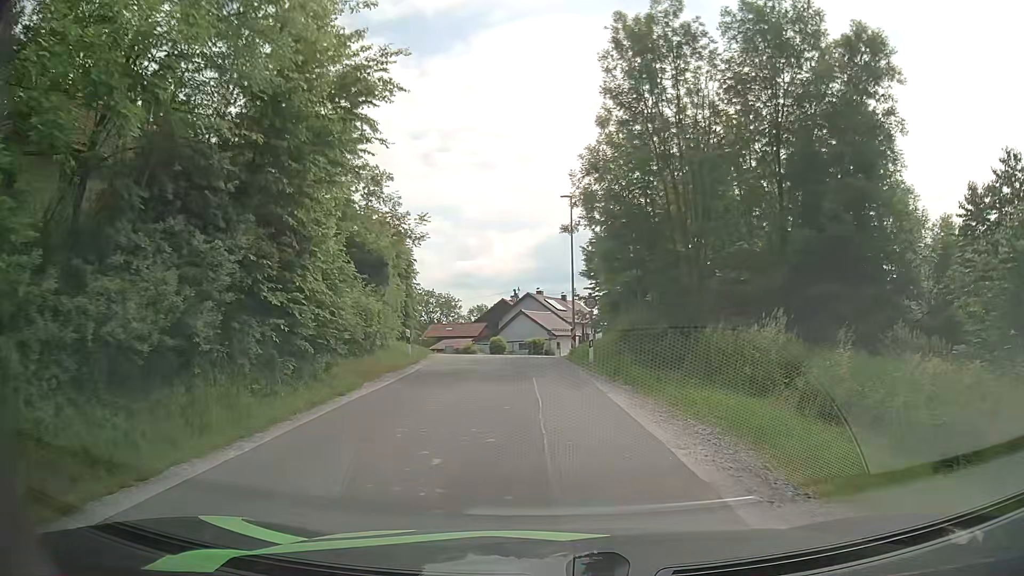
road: residential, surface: asphalt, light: Day
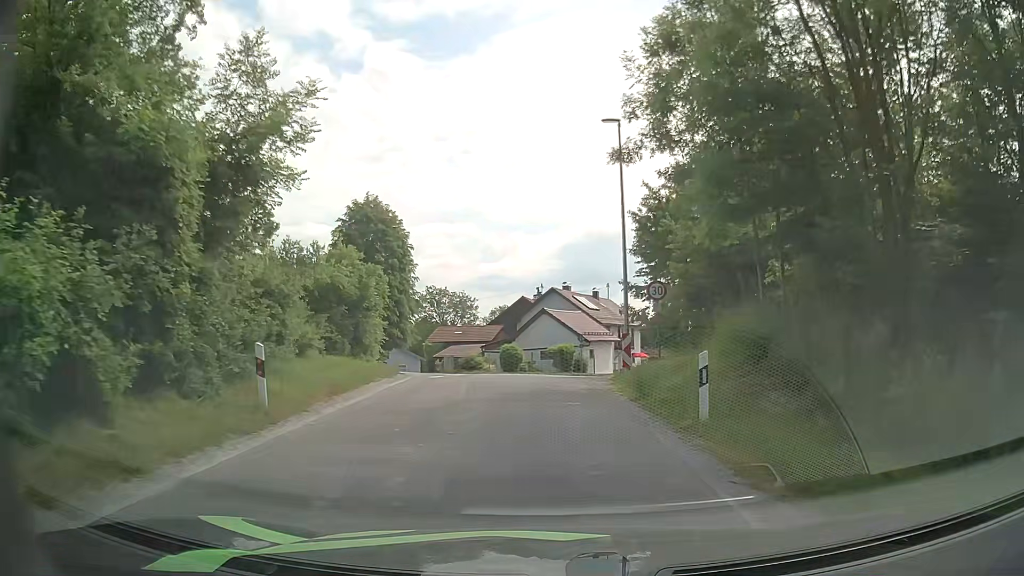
(-0.3, +13.4) m; -3°
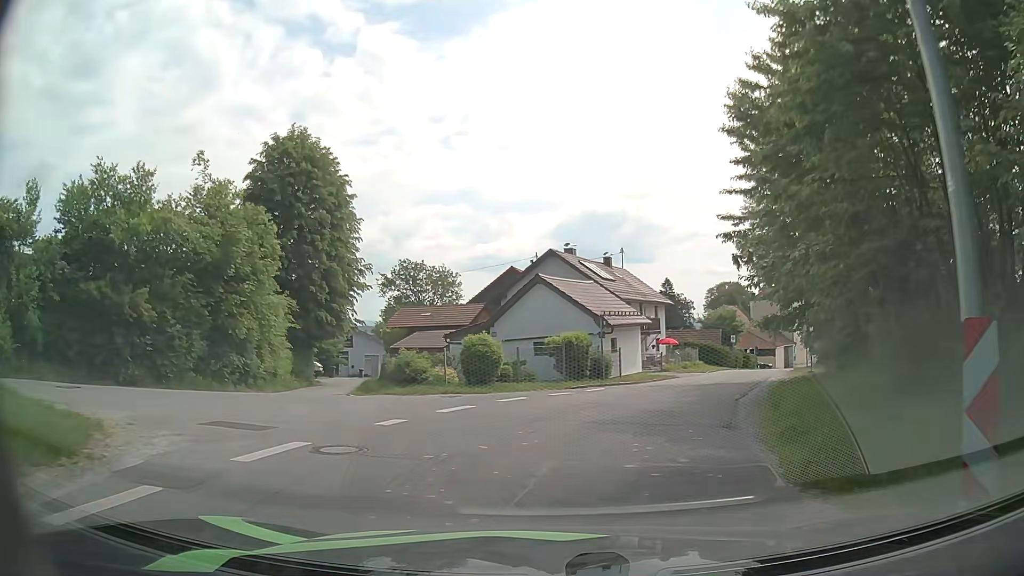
(0.0, +16.8) m; +1°
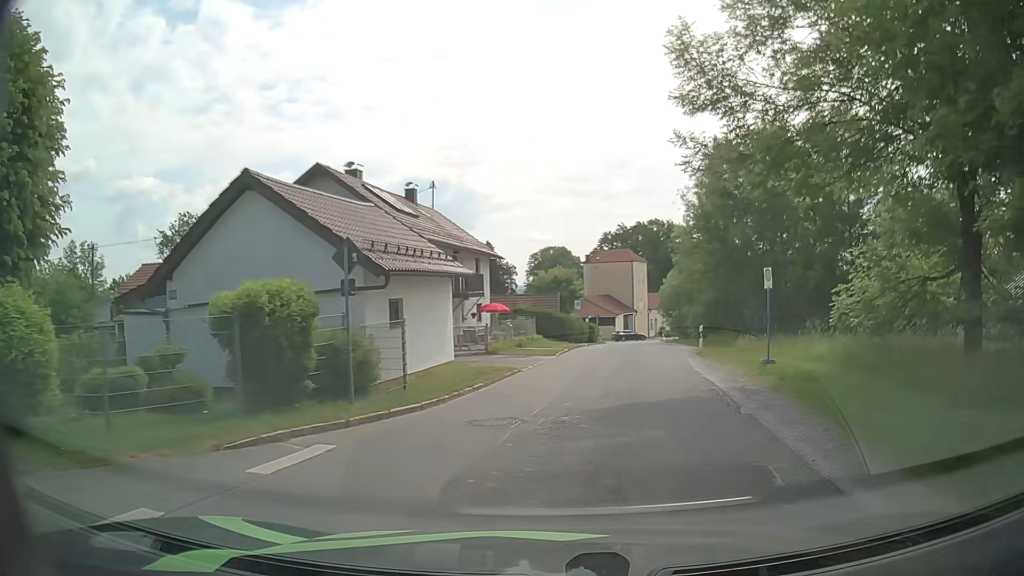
(+1.5, +14.9) m; +14°
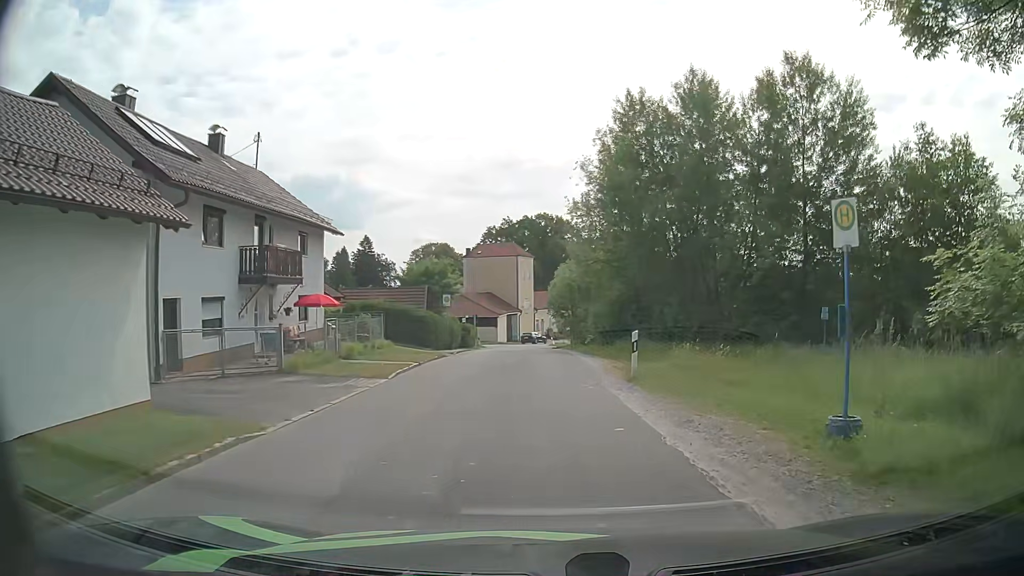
(+1.2, +10.9) m; +11°
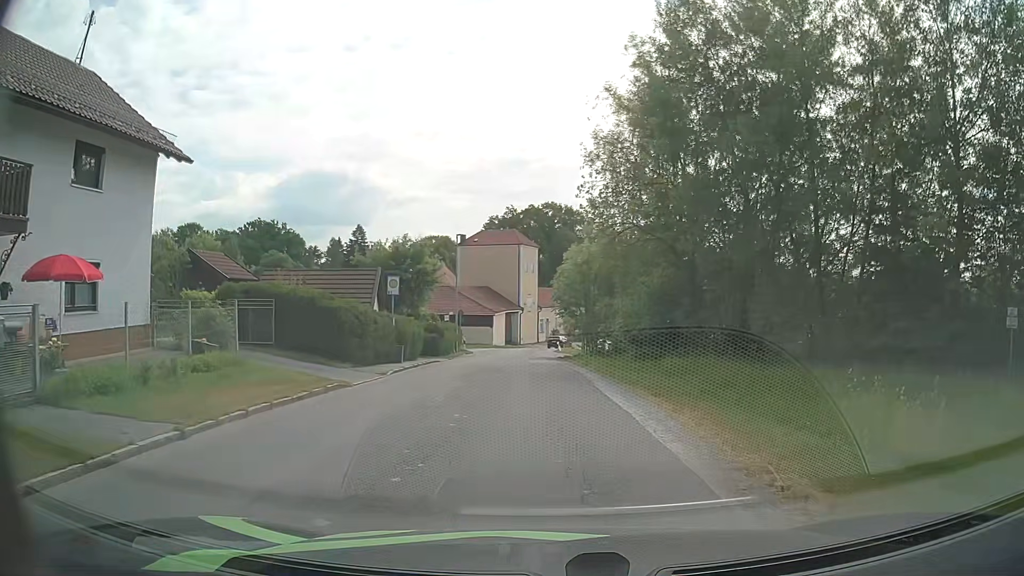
(0.0, +14.5) m; -2°
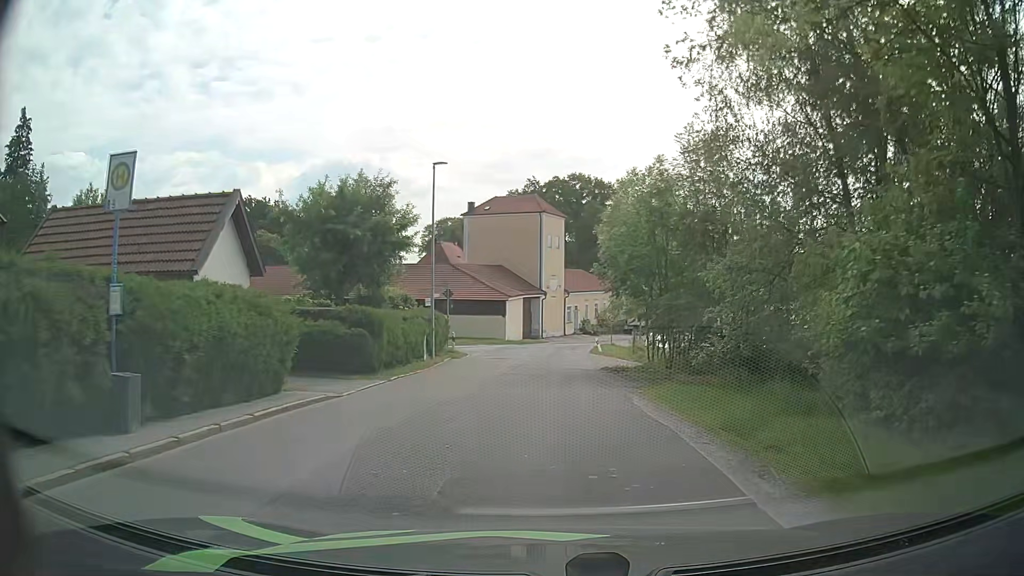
(-0.3, +18.2) m; -2°
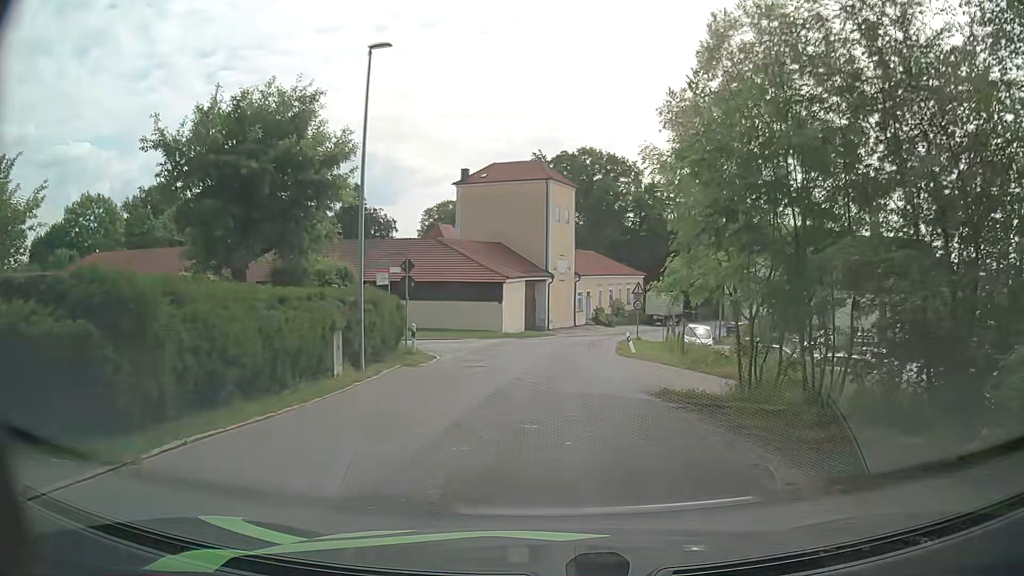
(-0.1, +11.5) m; 0°
(0, +10) (0, +20) (+1, +30) (+2, +40) (+4, +50) (+8, +59) (+12, +68) (+16, +77) (+20, +86) (+24, +95) m
